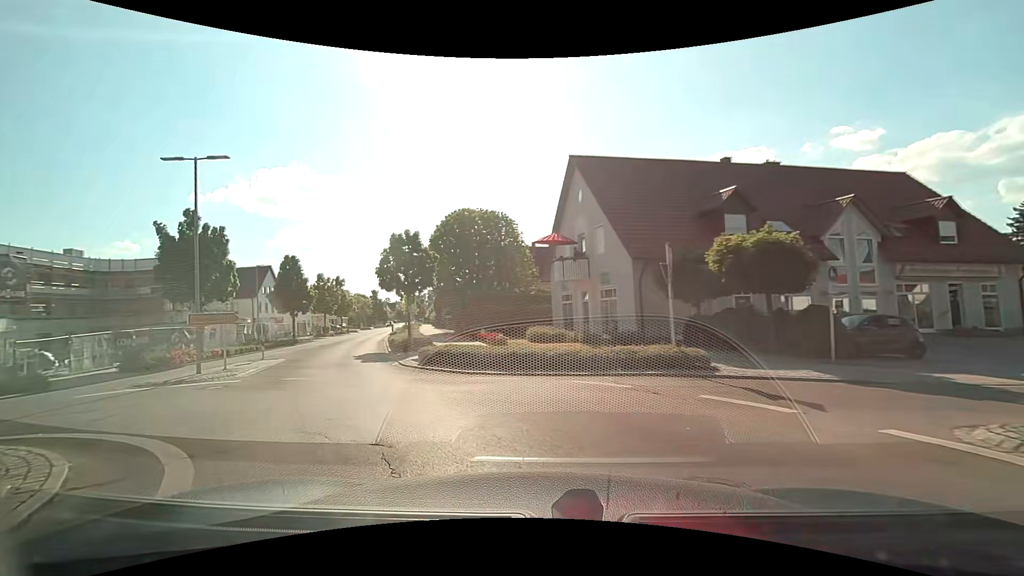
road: tertiary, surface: asphalt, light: Day
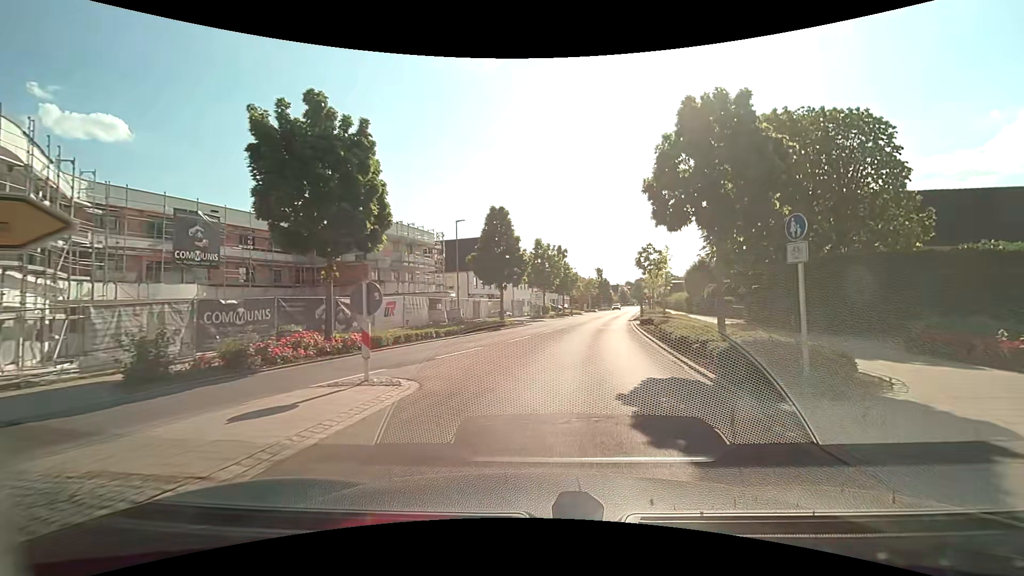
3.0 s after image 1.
(-6.7, +17.0) m; -27°
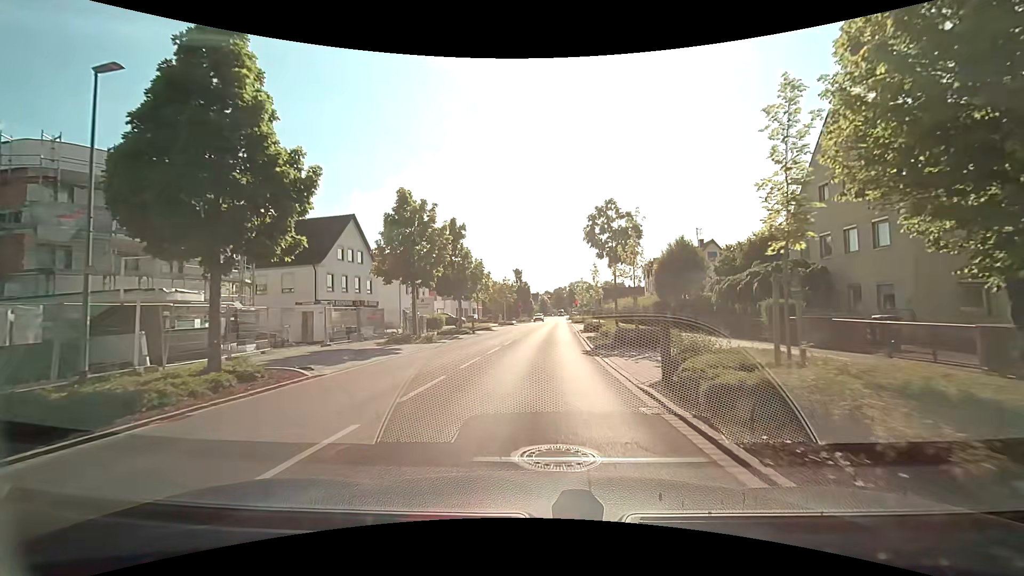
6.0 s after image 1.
(+2.8, +24.1) m; +9°
(0, +10) (0, +20) (+1, +30) (+1, +40) (+2, +50) (+3, +60) (+3, +70) (+4, +80) (+4, +90) (+5, +100) m
